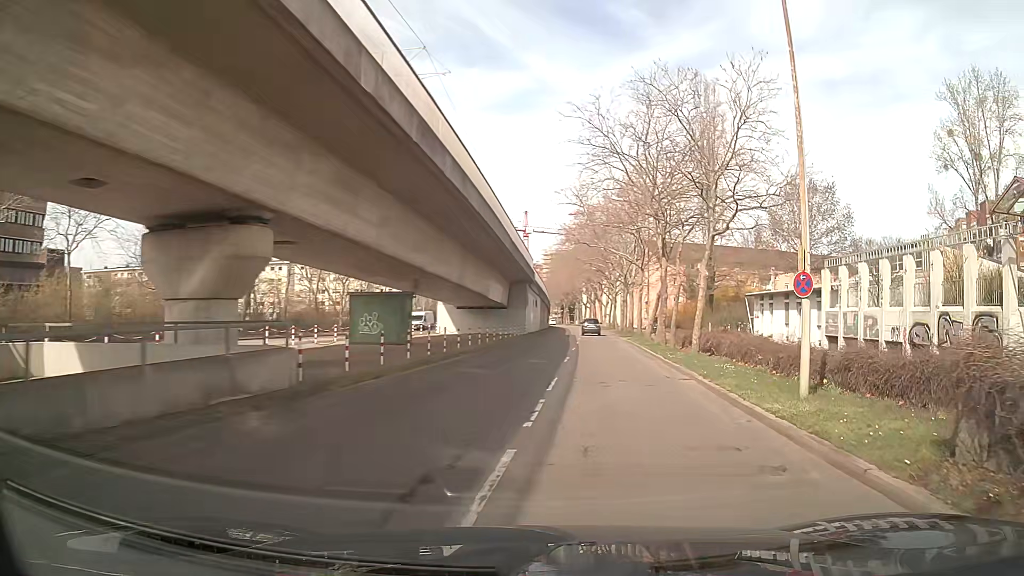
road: tertiary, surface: asphalt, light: Day
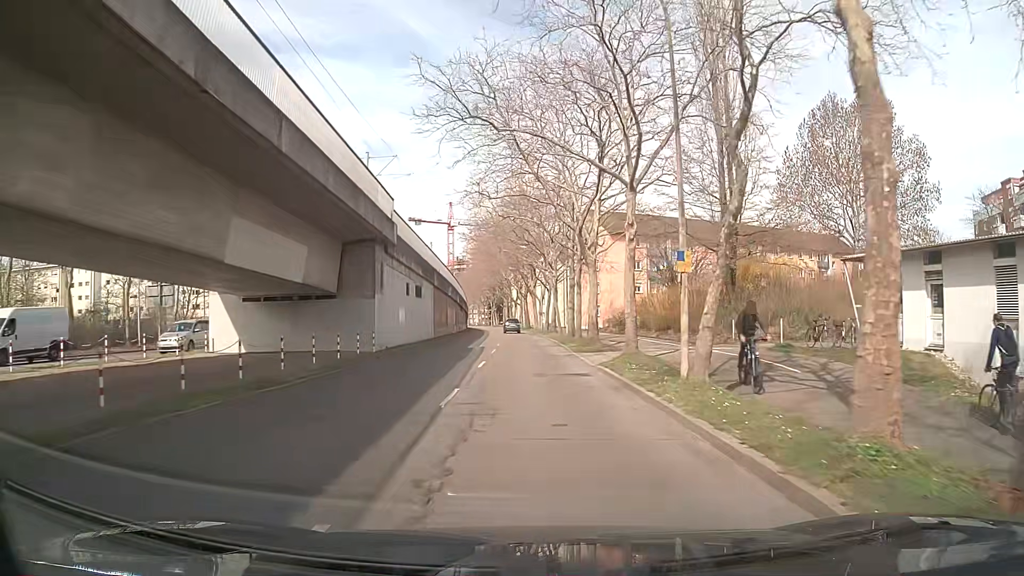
(+2.8, +30.0) m; +5°
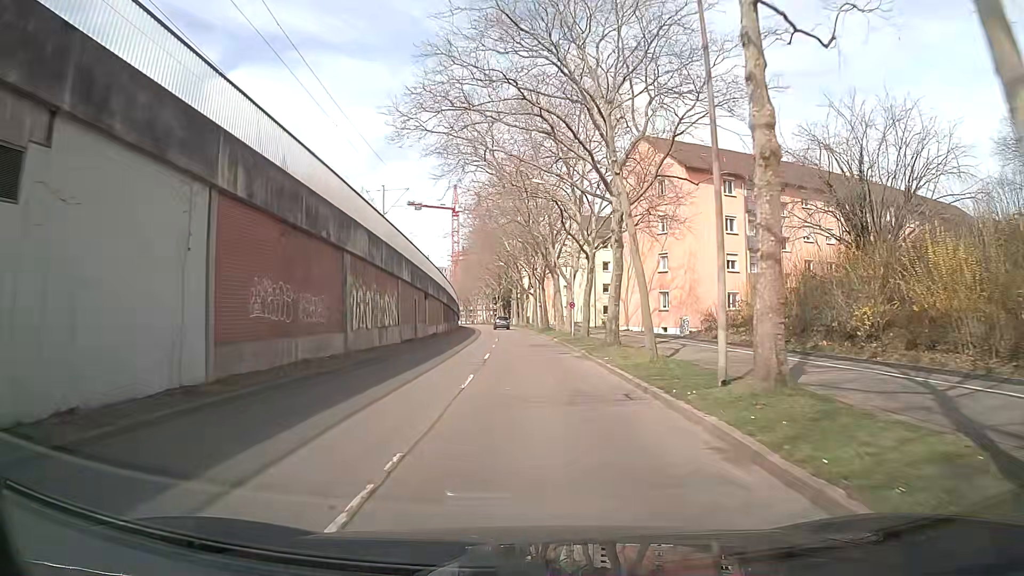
(-0.5, +34.1) m; -2°
(0, +10) (0, +20) (0, +30) (0, +40) (0, +50) (-1, +60) (-1, +70) (-2, +80) (-3, +90) (-4, +100) m
